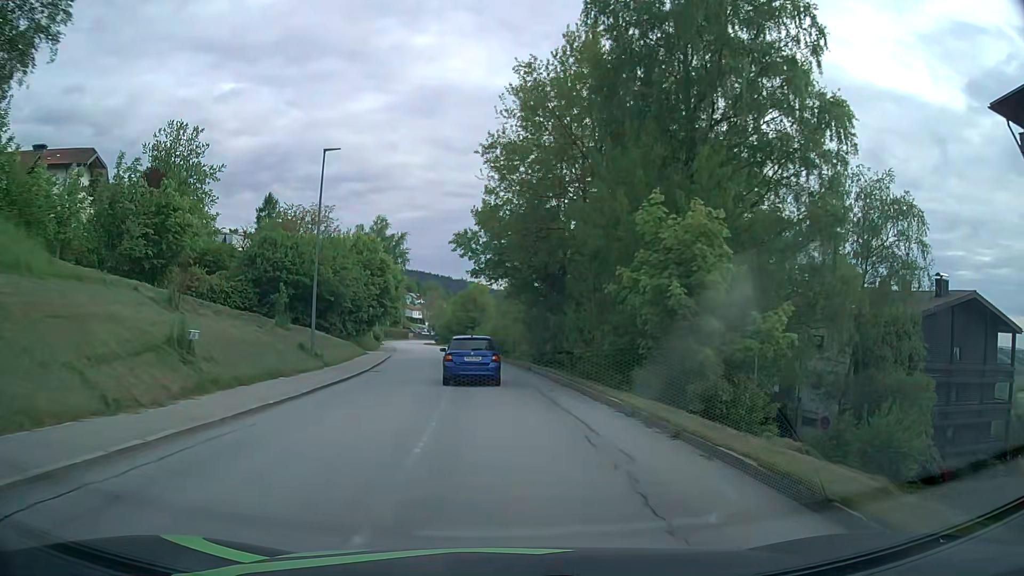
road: tertiary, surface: asphalt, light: Day
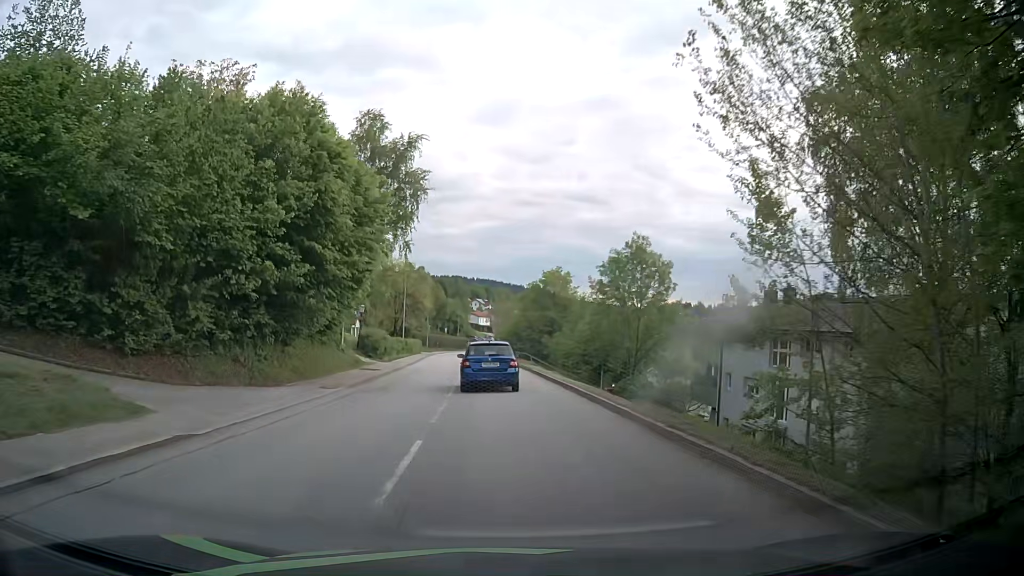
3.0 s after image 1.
(-2.2, +37.5) m; -6°
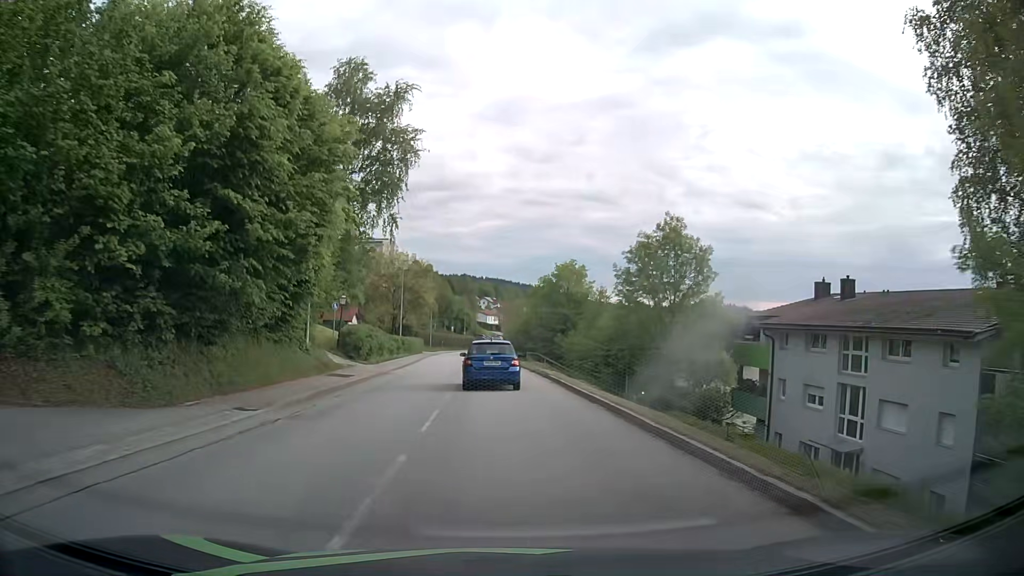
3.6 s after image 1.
(0.0, +7.4) m; -1°
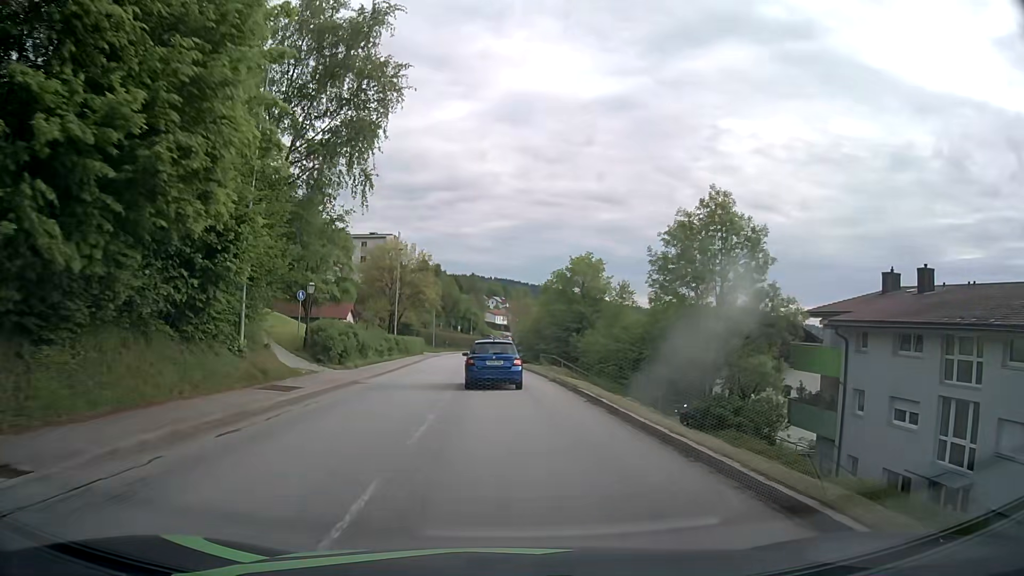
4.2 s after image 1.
(0.0, +7.6) m; 0°
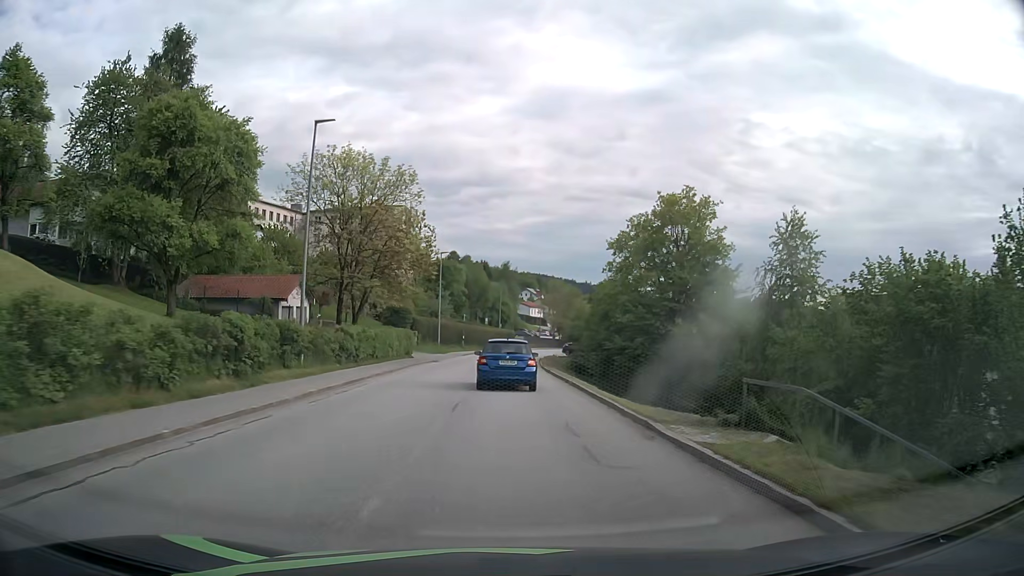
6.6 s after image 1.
(-0.9, +31.4) m; -3°
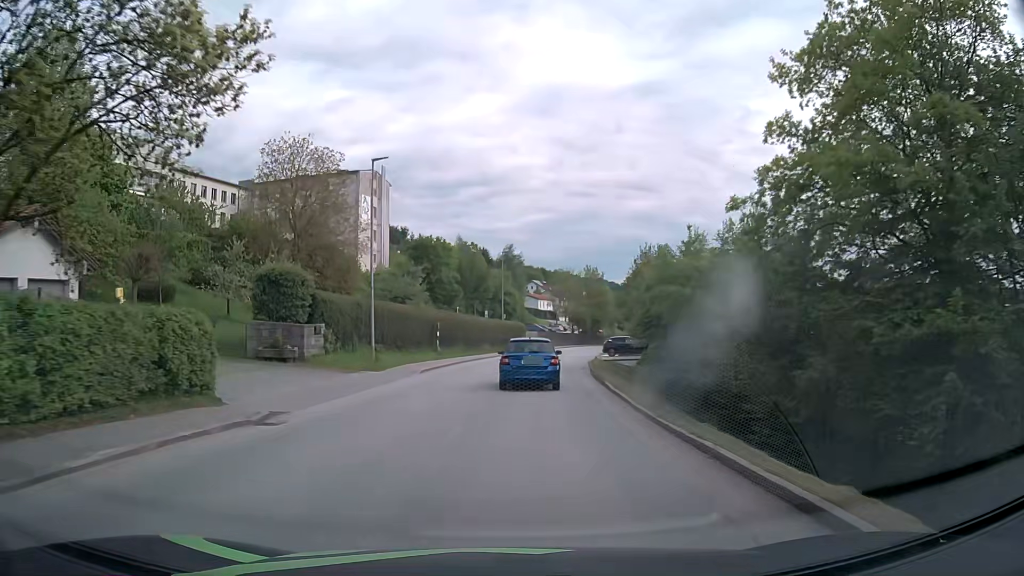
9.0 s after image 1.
(-0.2, +31.2) m; 0°
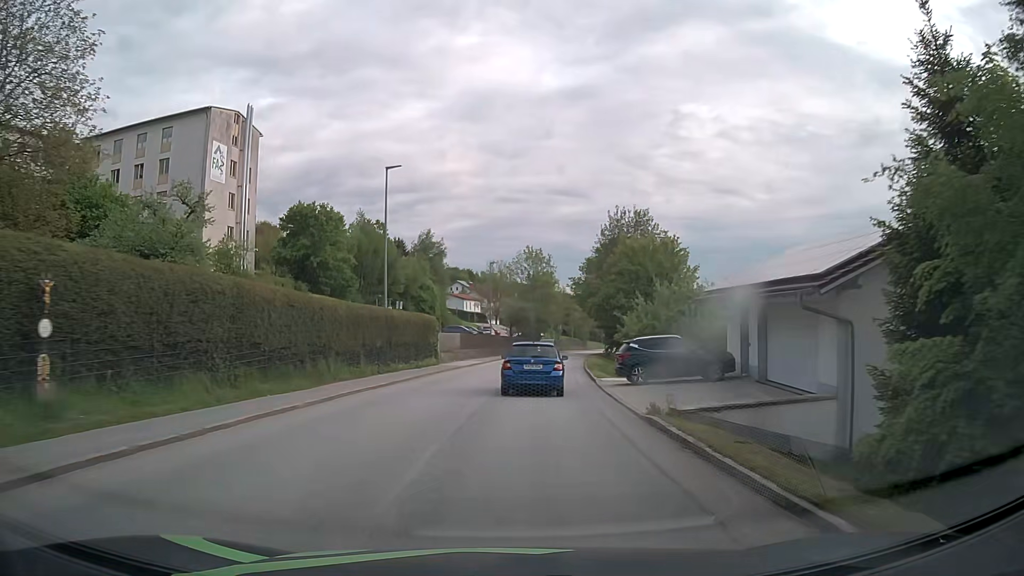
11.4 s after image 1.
(+1.4, +31.7) m; +6°
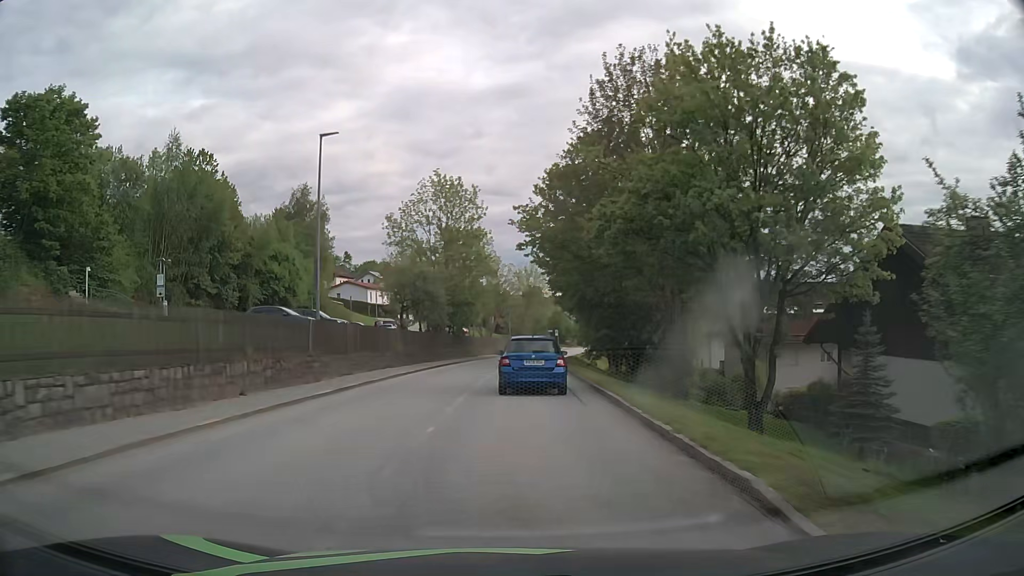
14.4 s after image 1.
(+2.4, +40.4) m; +6°
(0, +10) (0, +20) (+1, +30) (+1, +40) (+2, +50) (+3, +60) (+4, +70) (+6, +80) (+8, +90) (+10, +99) m
